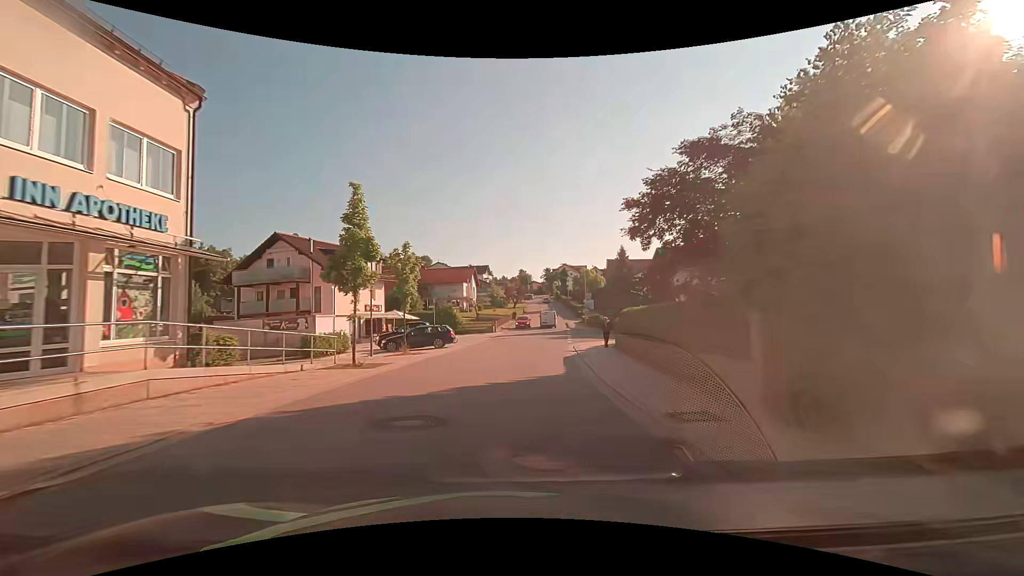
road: tertiary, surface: asphalt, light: Day
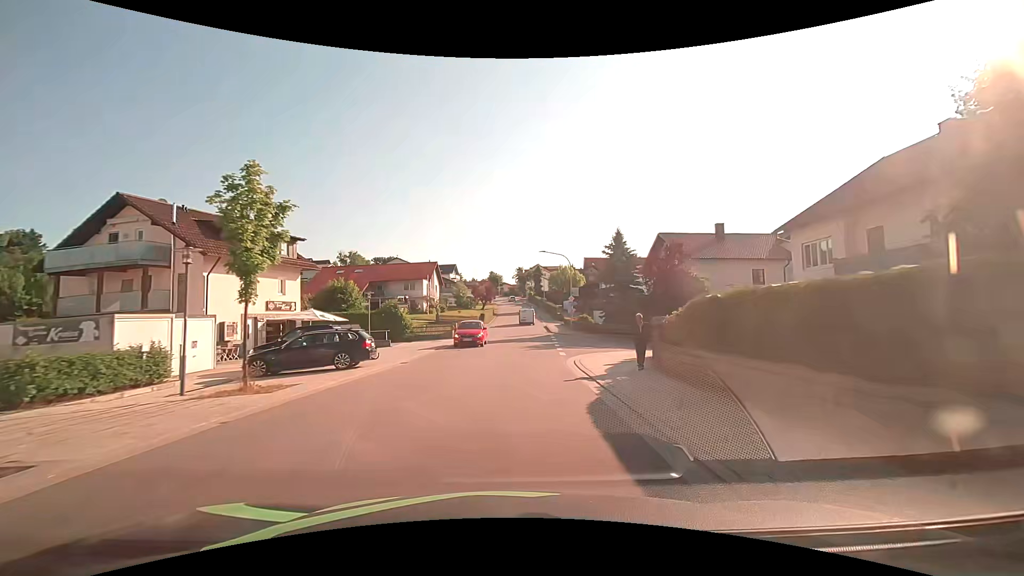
(+0.4, +12.5) m; +3°
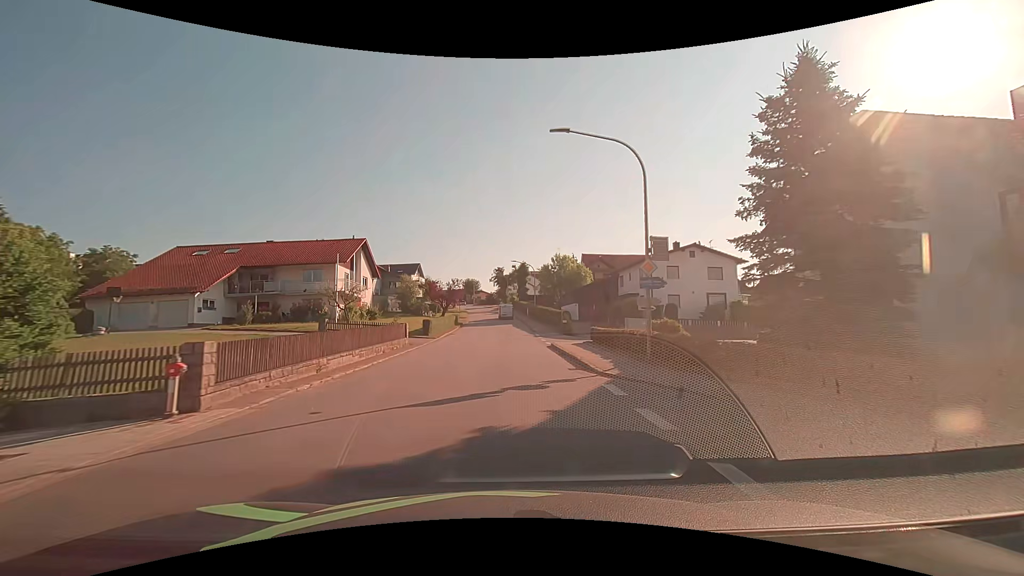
(+1.0, +30.8) m; +3°
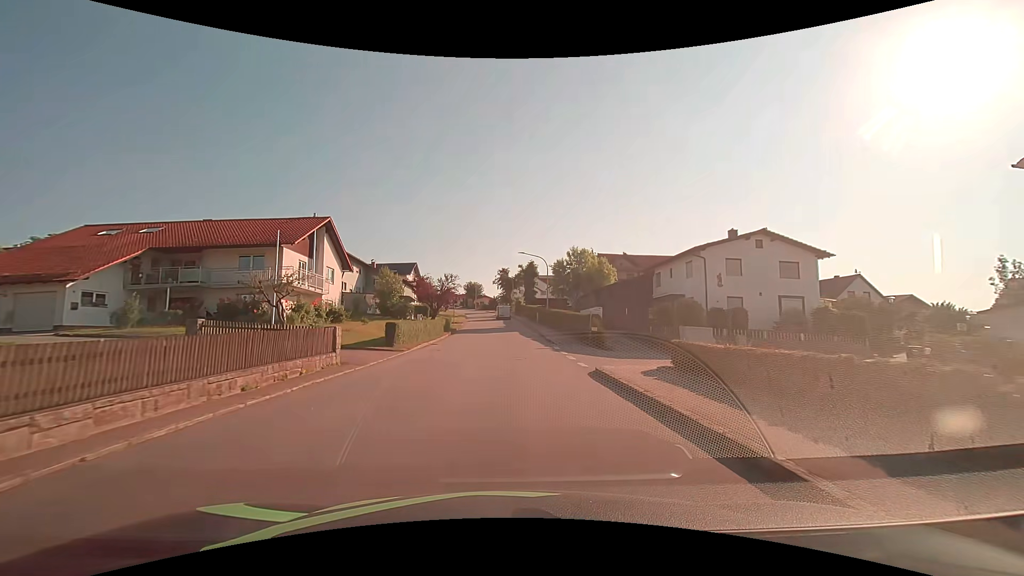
(-0.1, +12.2) m; 0°
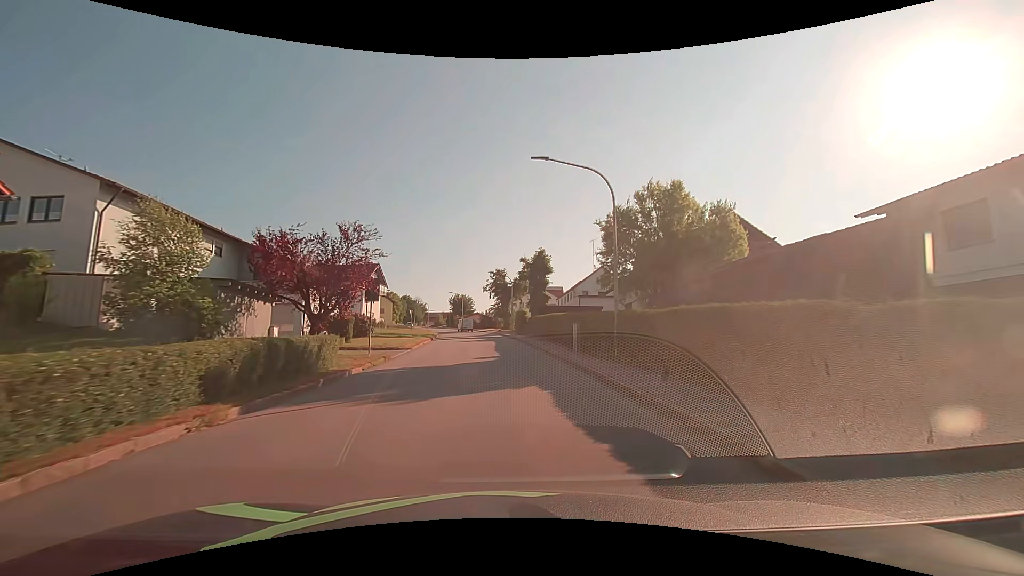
(-0.1, +31.6) m; 0°
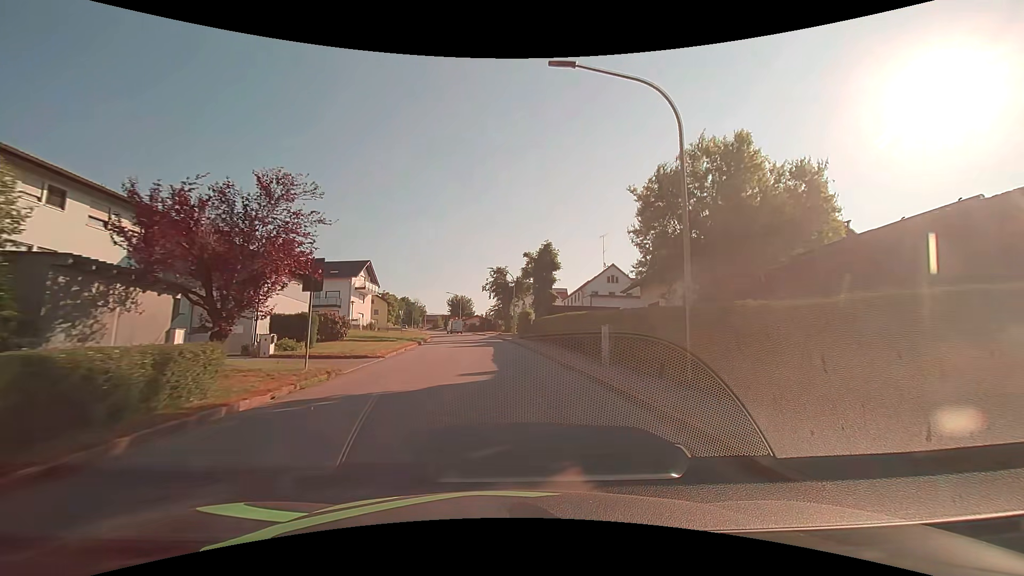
(0.0, +6.7) m; 0°
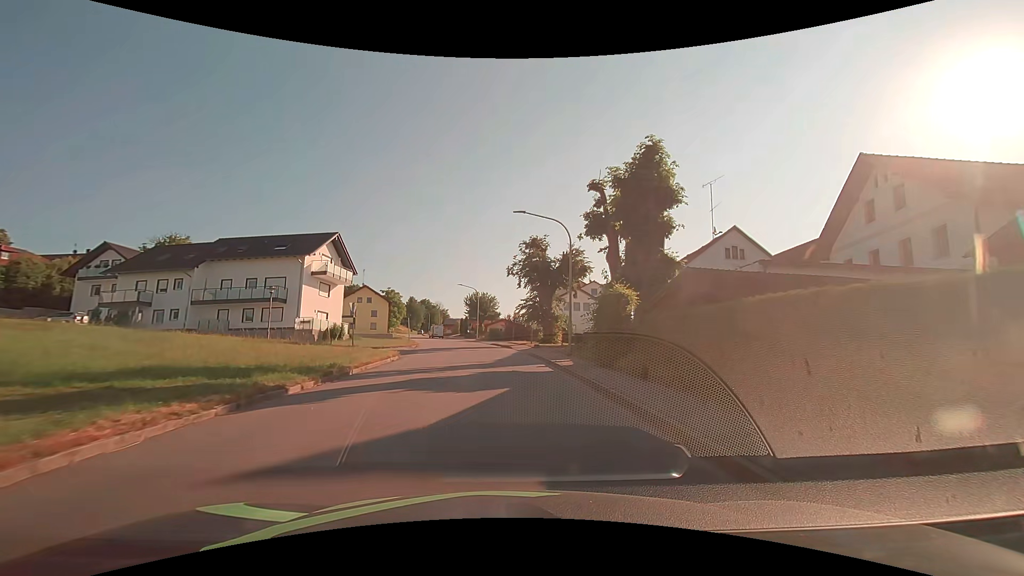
(-0.9, +27.8) m; -3°
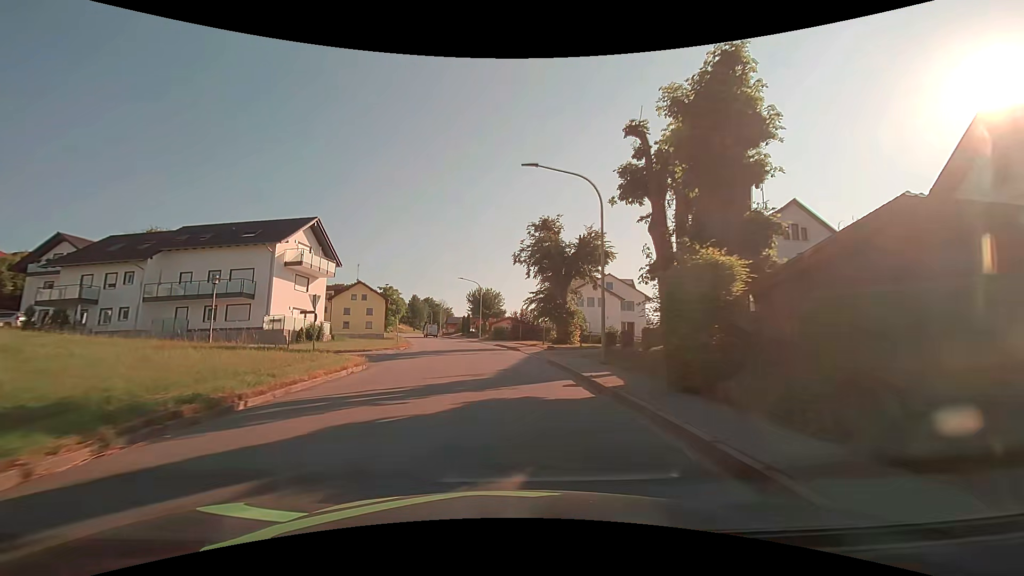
(-0.1, +7.2) m; -1°
(0, +10) (-1, +20) (-2, +30) (-3, +40) (-5, +50) (-7, +59) (-9, +69) (-12, +79) (-14, +89) (-17, +98) m
